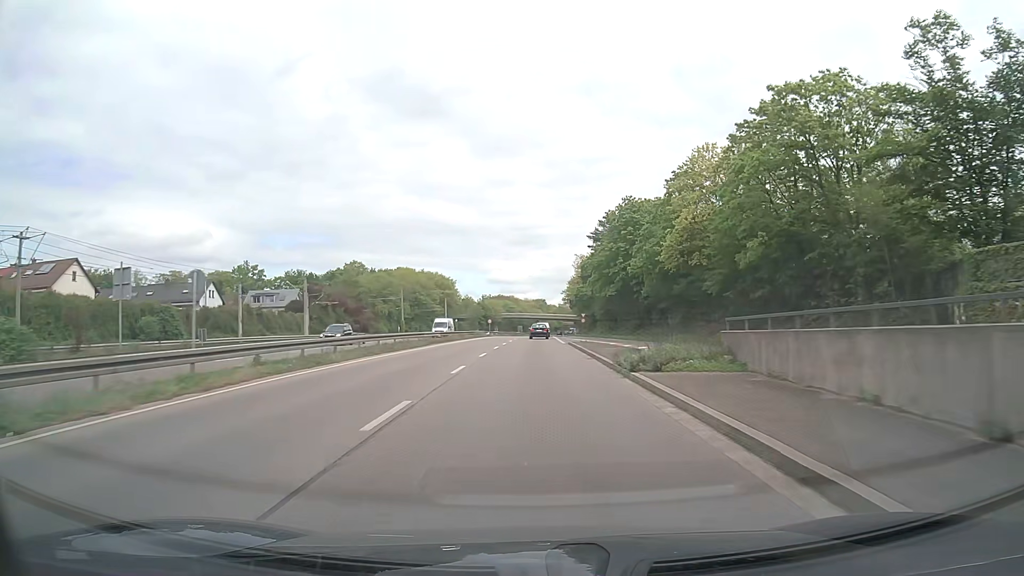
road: trunk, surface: asphalt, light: Day
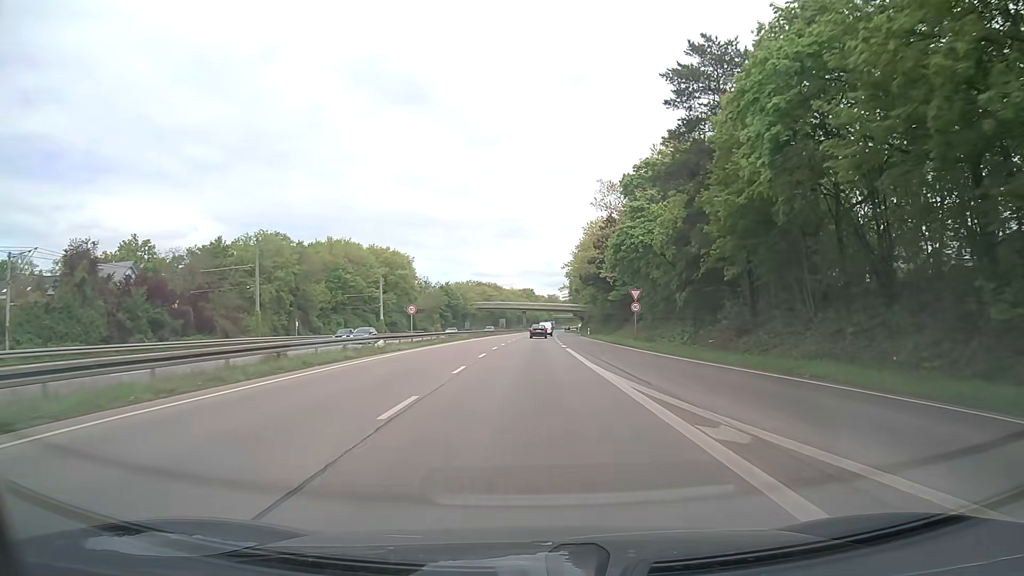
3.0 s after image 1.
(+0.7, +61.4) m; +1°
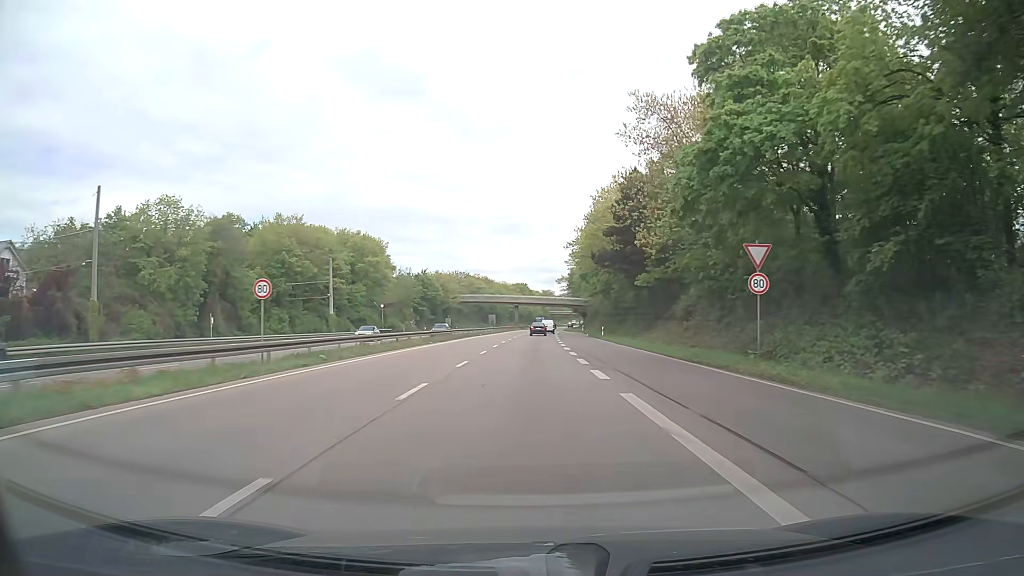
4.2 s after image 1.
(+0.1, +24.7) m; 0°
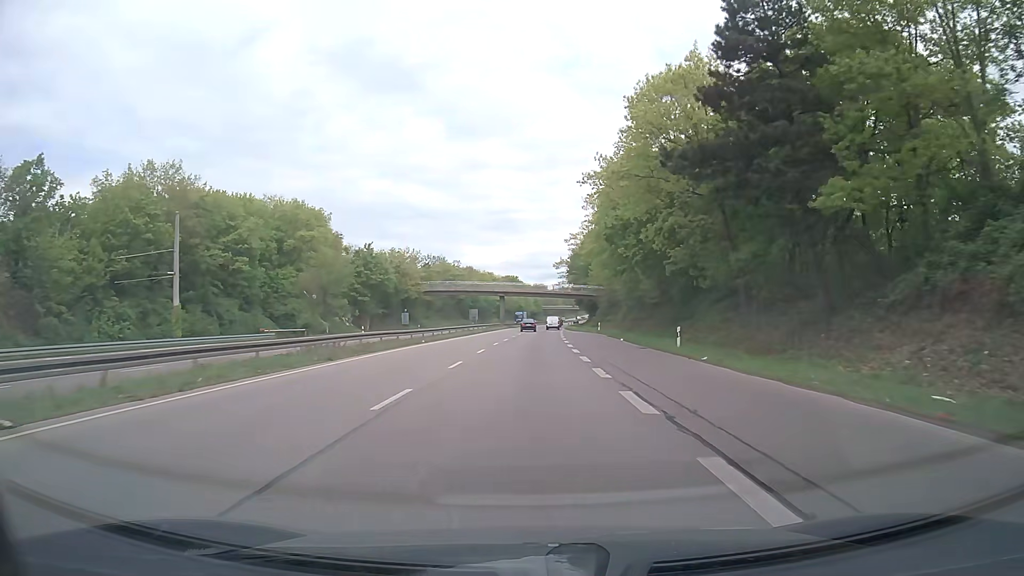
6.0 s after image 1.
(+0.2, +37.1) m; +1°
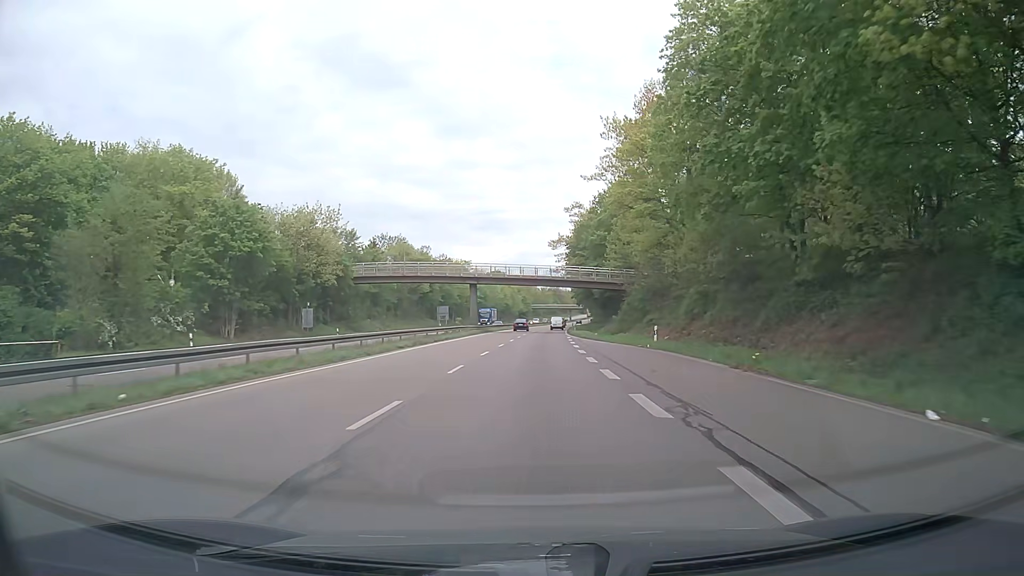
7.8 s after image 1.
(+0.2, +37.4) m; +1°
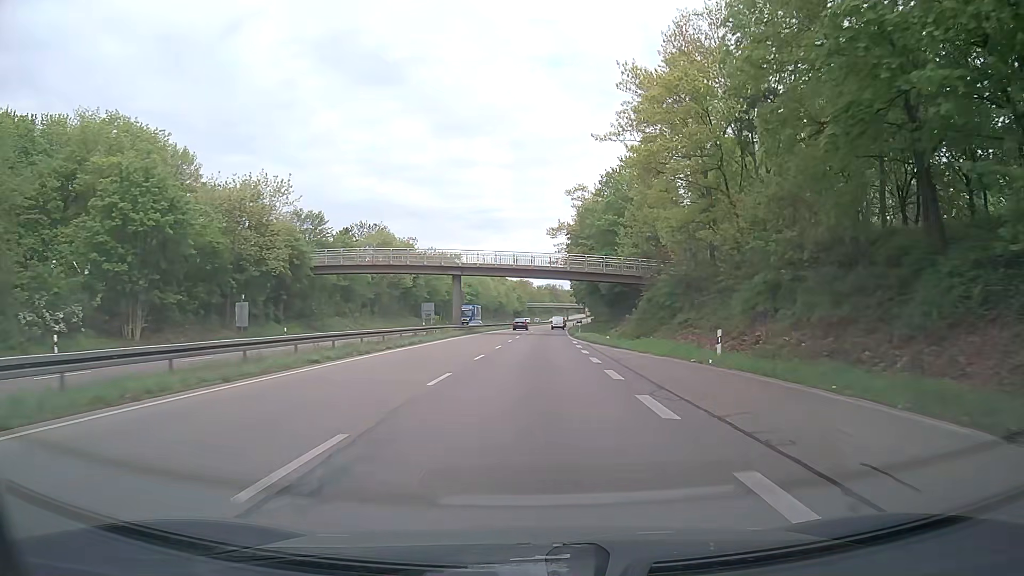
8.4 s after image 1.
(0.0, +12.5) m; 0°
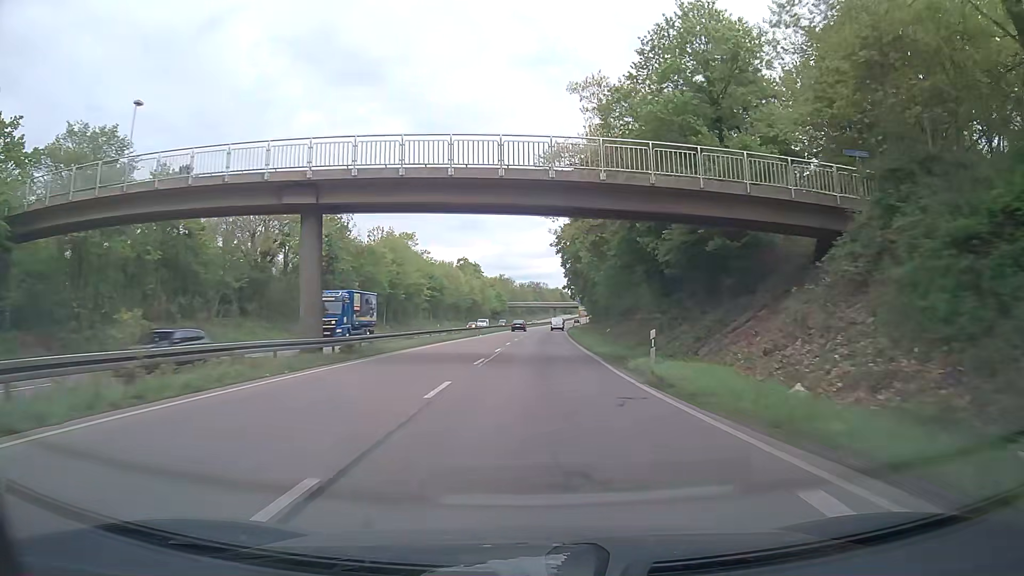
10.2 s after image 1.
(+0.4, +37.8) m; +1°
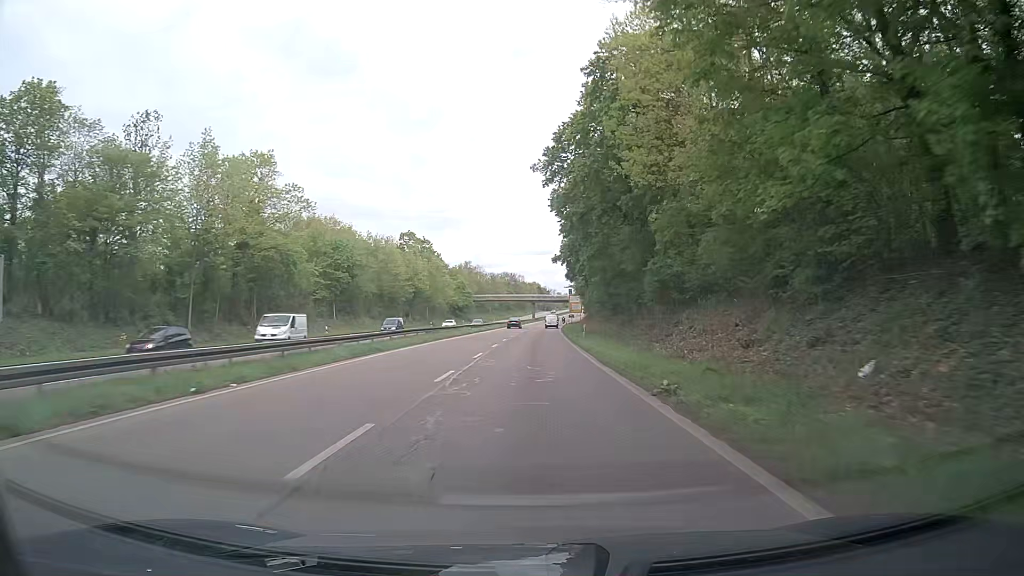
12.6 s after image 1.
(+0.8, +50.5) m; +2°
(0, +10) (0, +20) (0, +30) (0, +40) (0, +50) (+1, +60) (+1, +70) (+1, +80) (+2, +90) (+2, +100) m
